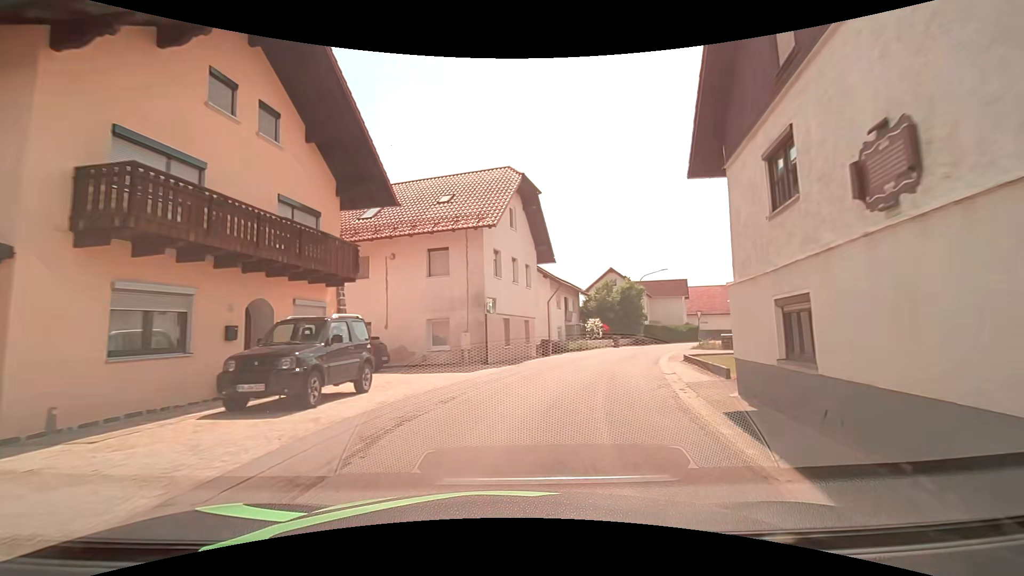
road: tertiary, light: Day
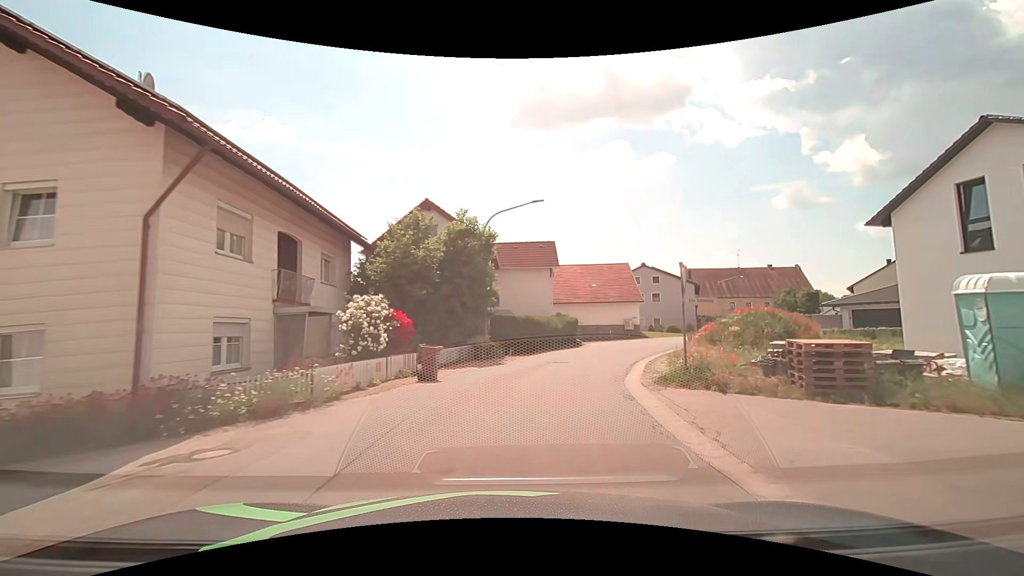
(+6.1, +27.3) m; +21°
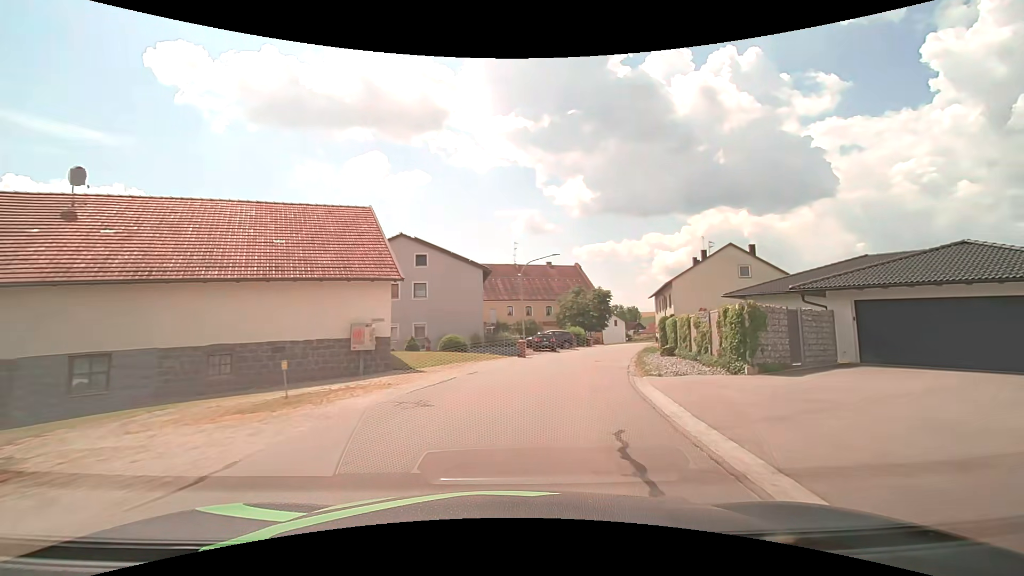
(+6.8, +30.0) m; +27°
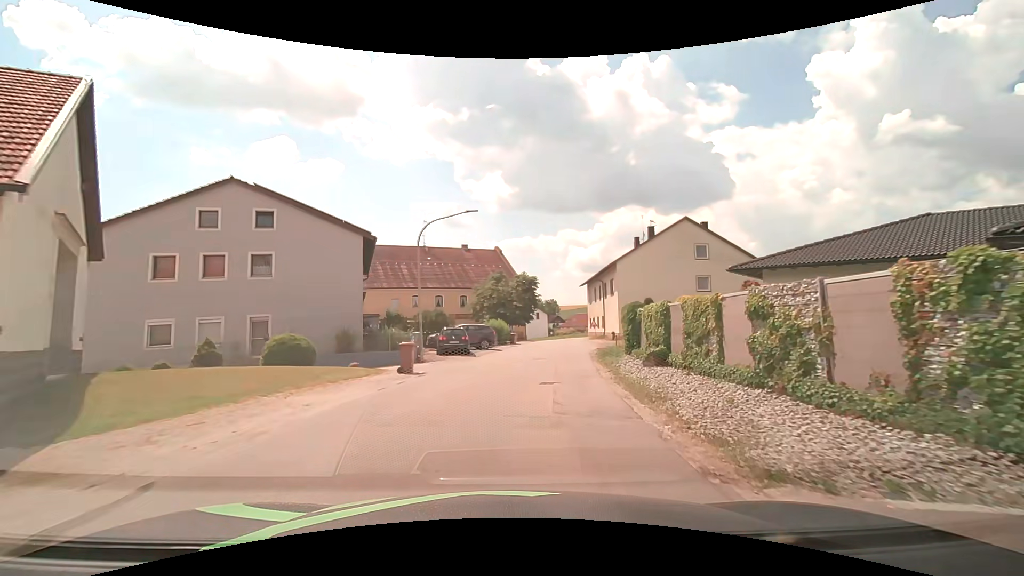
(+1.1, +12.2) m; +10°
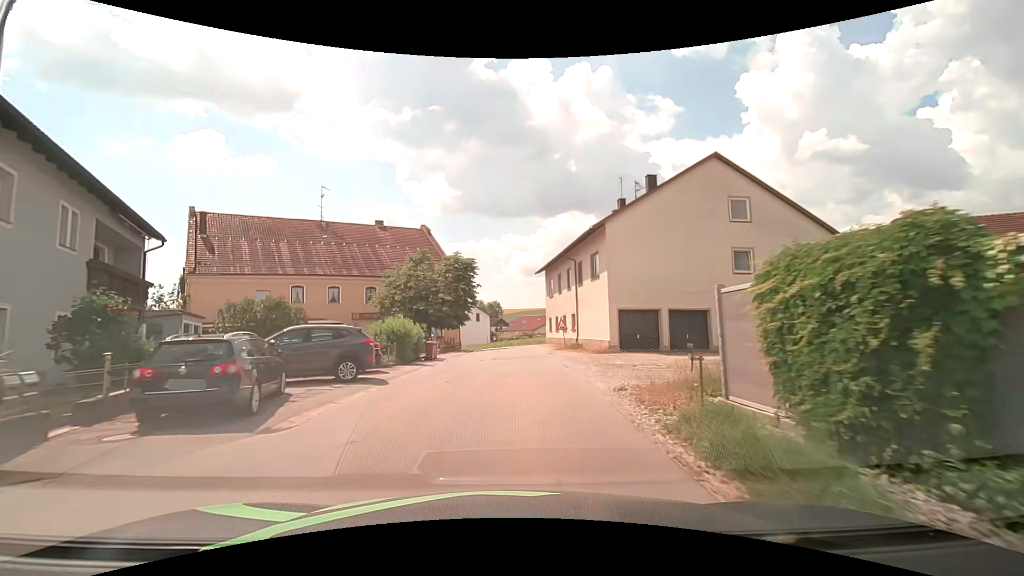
(+1.3, +17.7) m; +7°
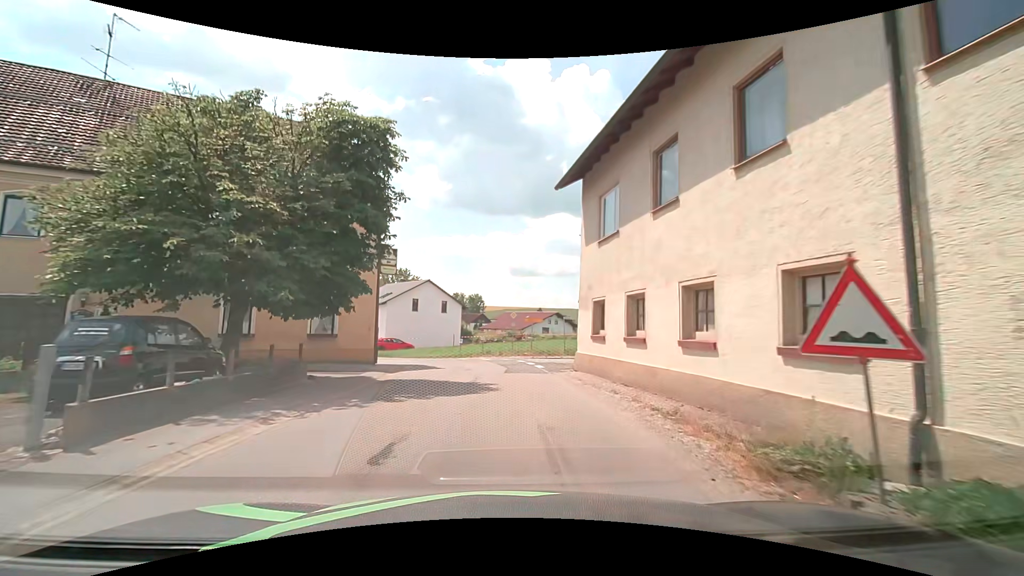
(+0.5, +26.6) m; +2°
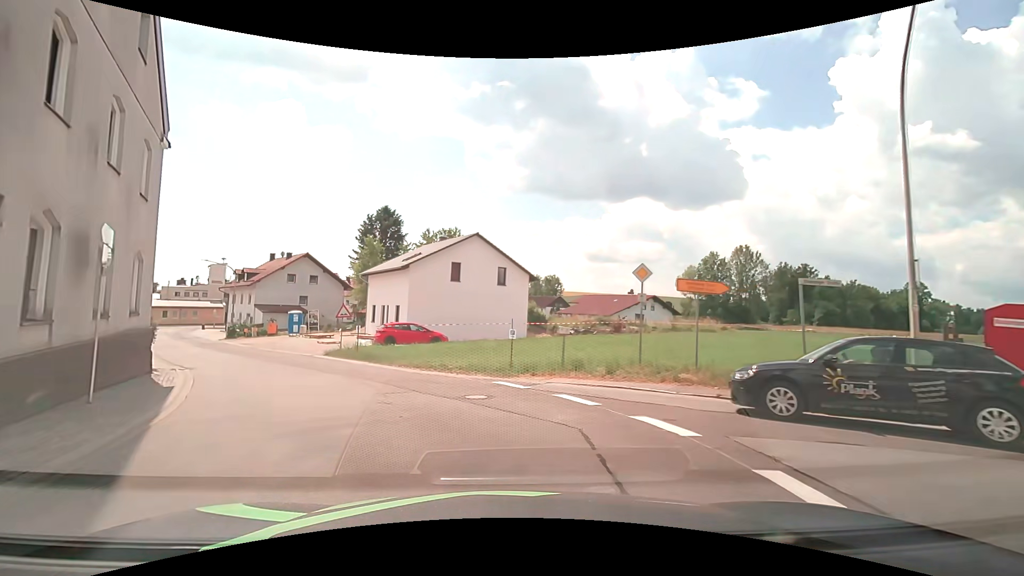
(-0.6, +21.4) m; -8°
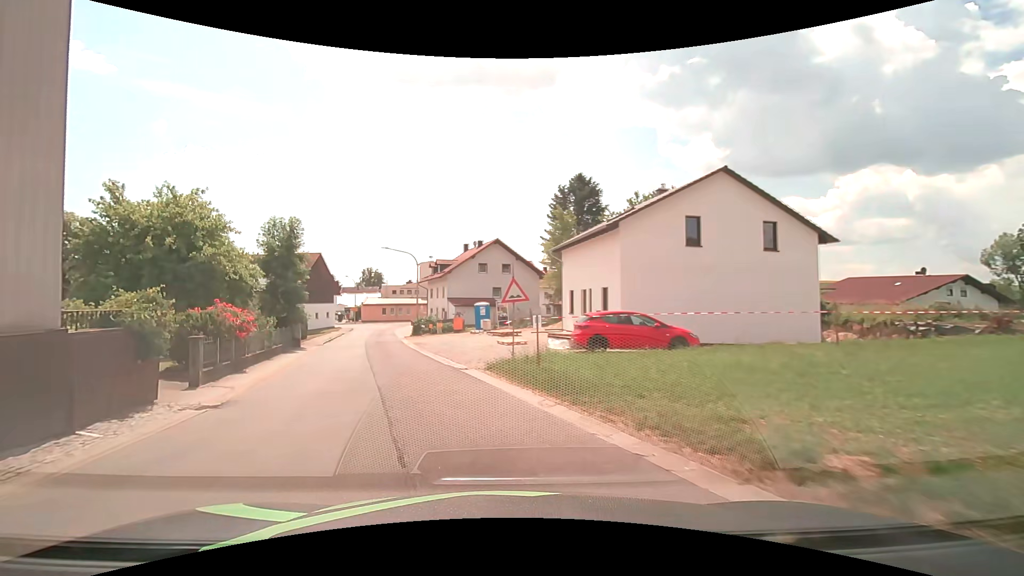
(-2.1, +12.5) m; -21°
(-2, +10) (-5, +19) (-8, +29) (-11, +38) (-14, +48) (-17, +58) (-19, +67) (-21, +77) (-24, +86) (-30, +94) m
